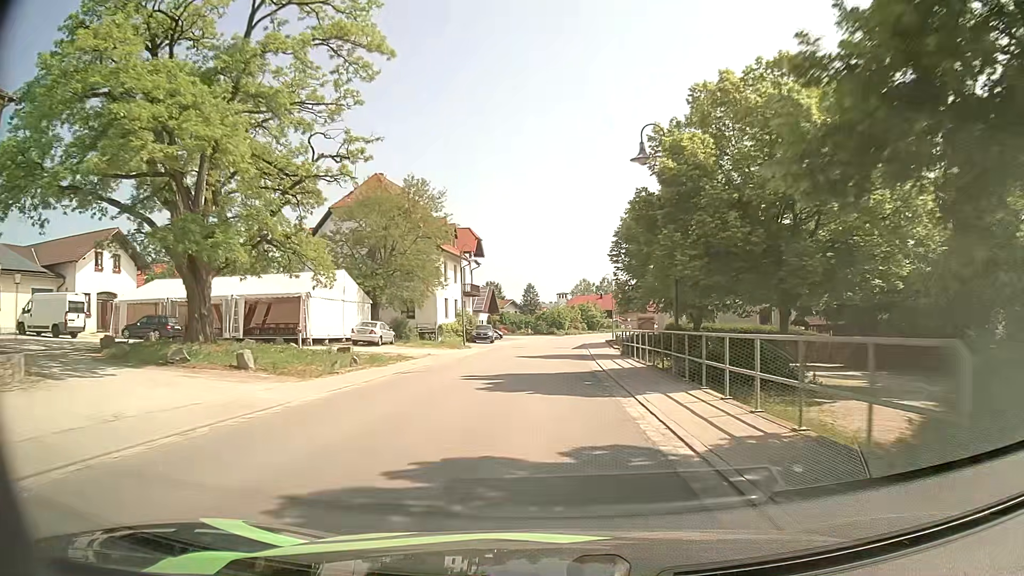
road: secondary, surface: asphalt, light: Day
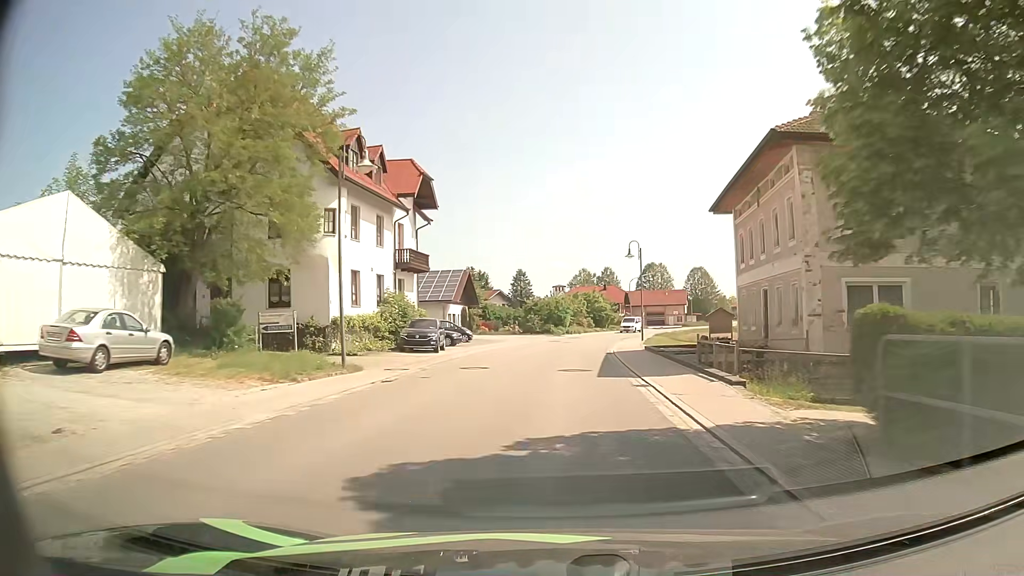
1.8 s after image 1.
(+0.1, +26.0) m; 0°
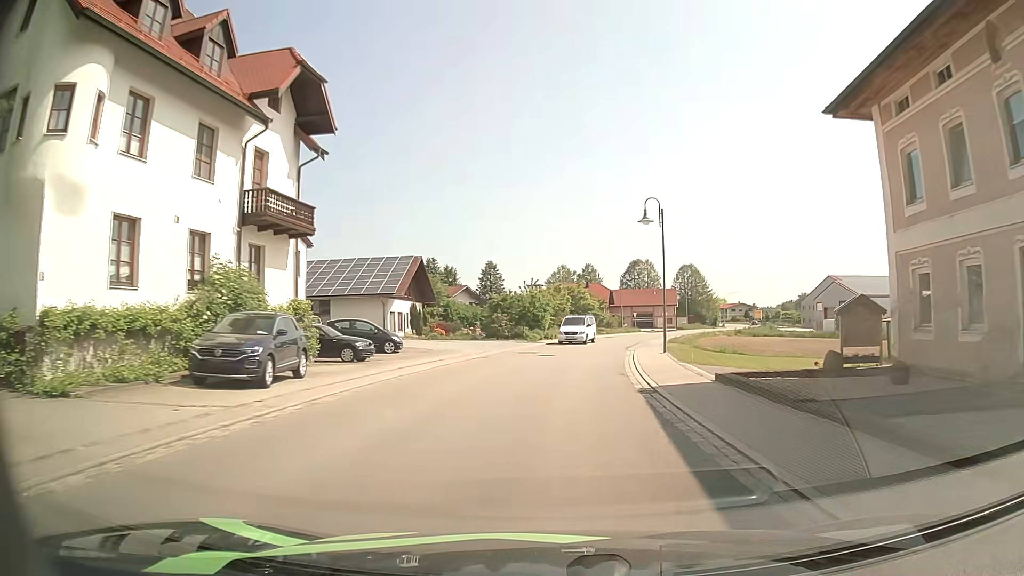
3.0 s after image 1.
(+0.3, +17.0) m; +2°
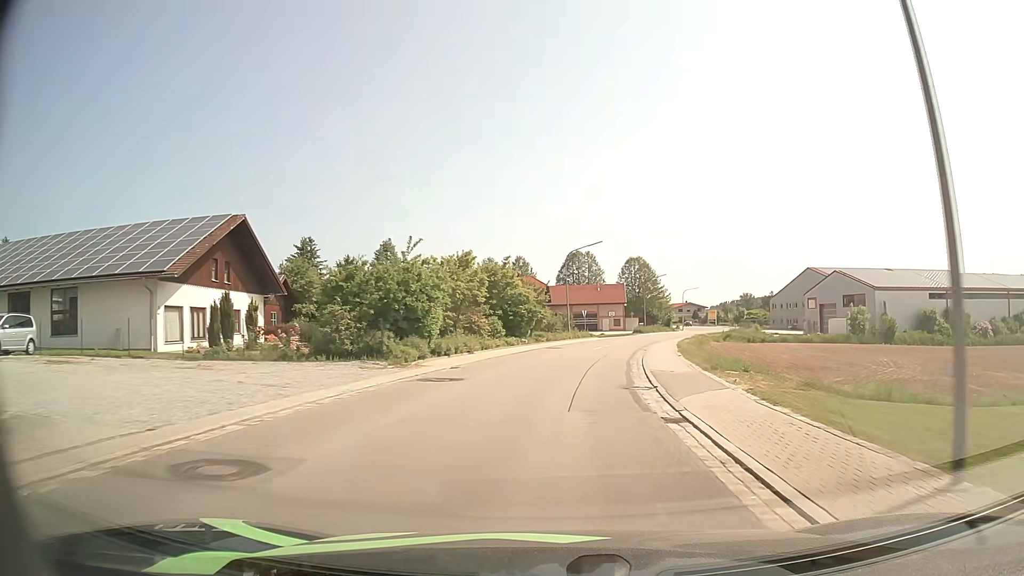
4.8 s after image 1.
(+1.4, +25.8) m; +6°
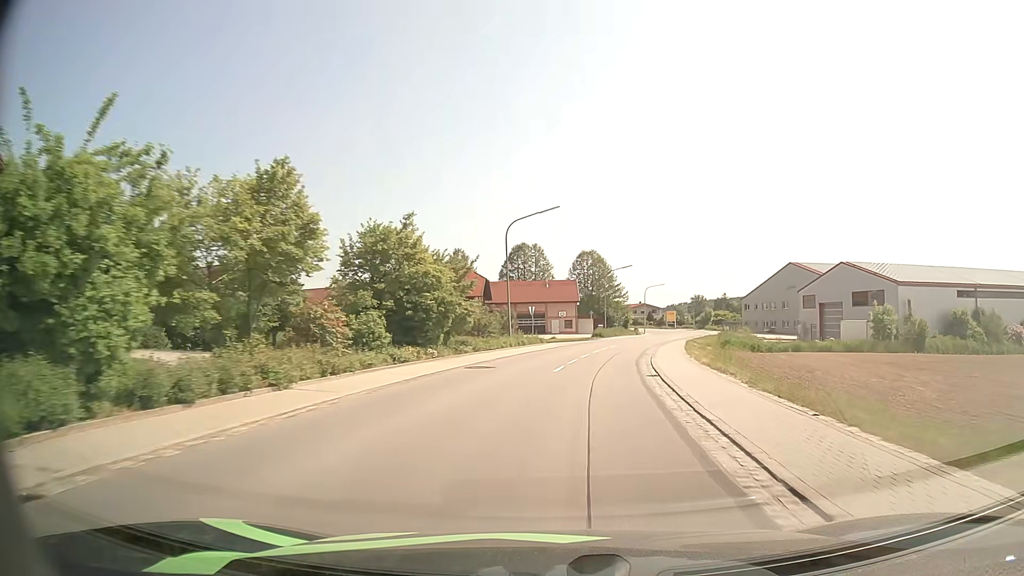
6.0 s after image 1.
(+0.6, +17.7) m; +4°
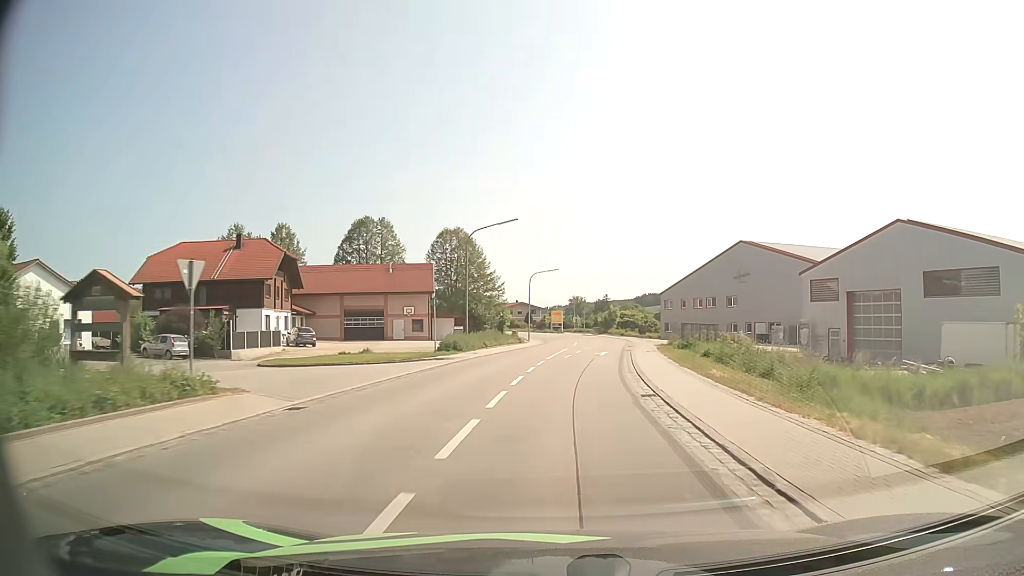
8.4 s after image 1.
(+3.3, +34.9) m; +11°
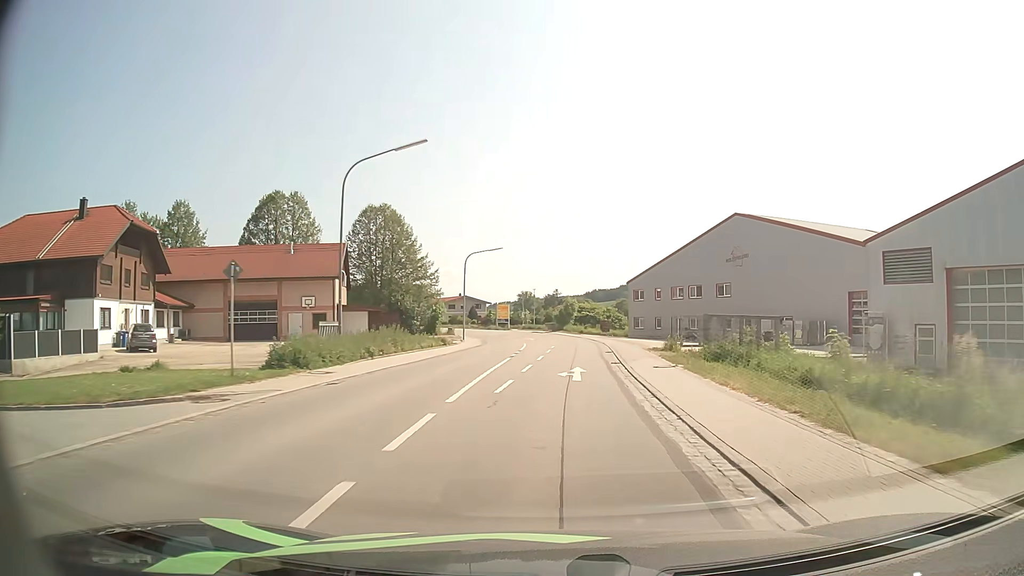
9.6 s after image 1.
(+0.7, +17.7) m; +5°
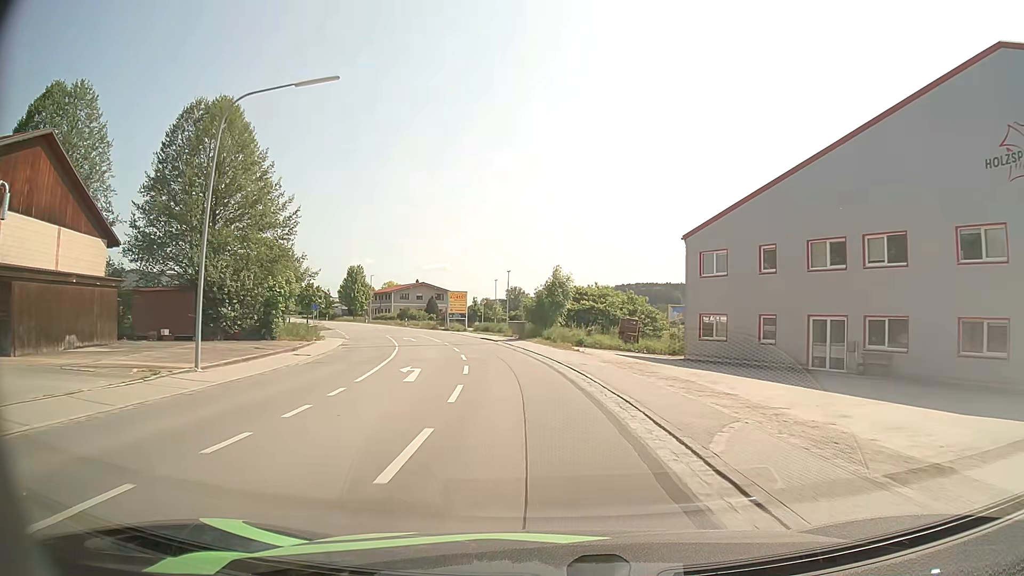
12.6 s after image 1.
(+1.6, +43.5) m; 0°
(0, +10) (-1, +20) (-3, +30) (-5, +40) (-8, +49) (-11, +59) (-14, +68) (-18, +77) (-22, +86) (-27, +95) m
